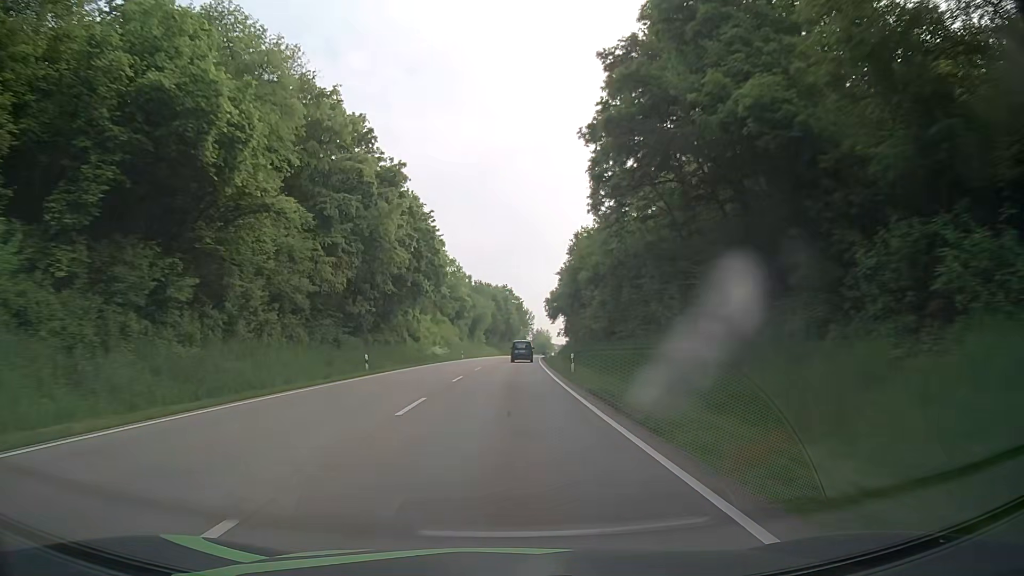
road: primary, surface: asphalt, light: Day
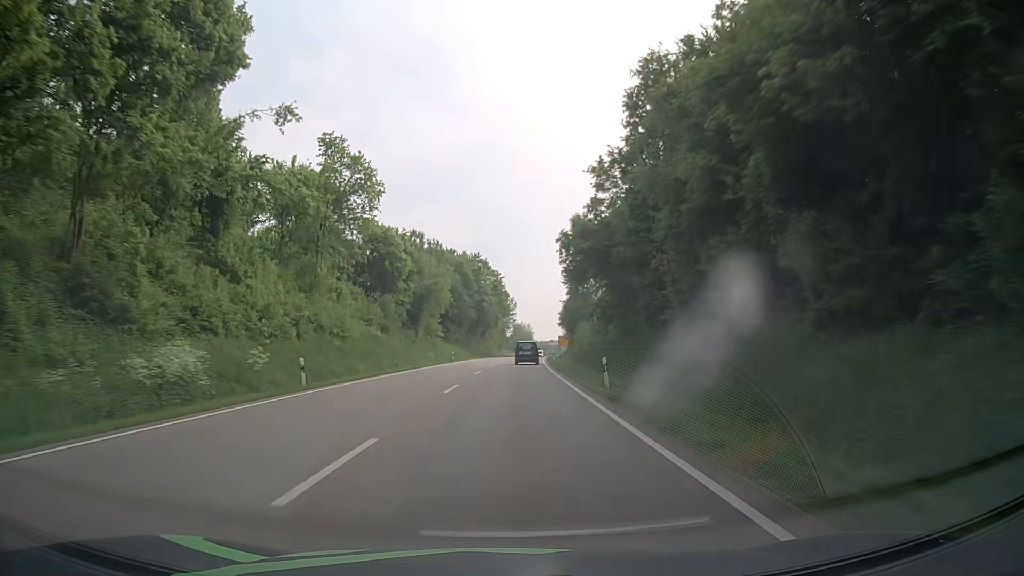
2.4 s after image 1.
(+1.1, +56.2) m; +2°
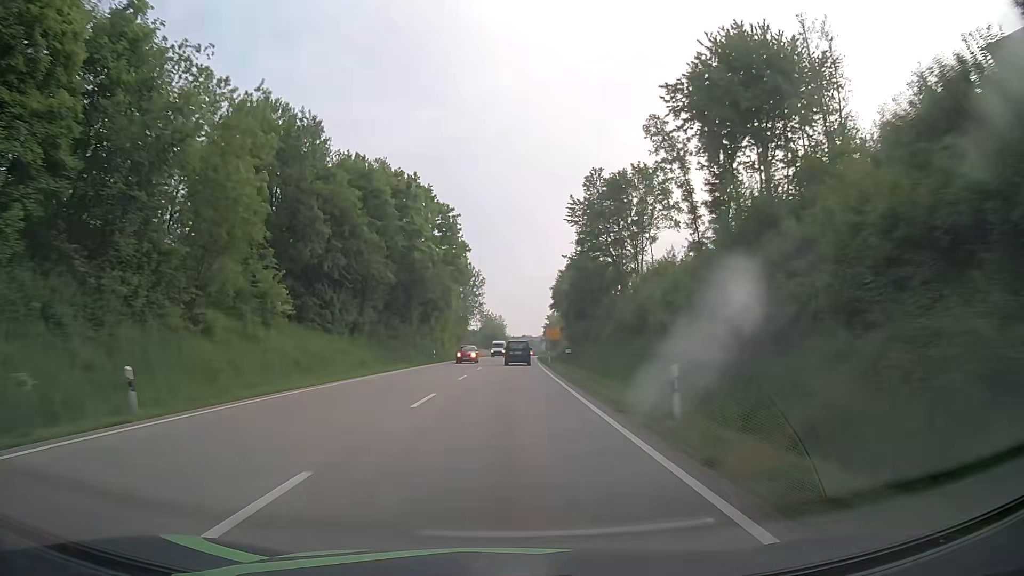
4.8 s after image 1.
(+1.3, +55.5) m; +2°
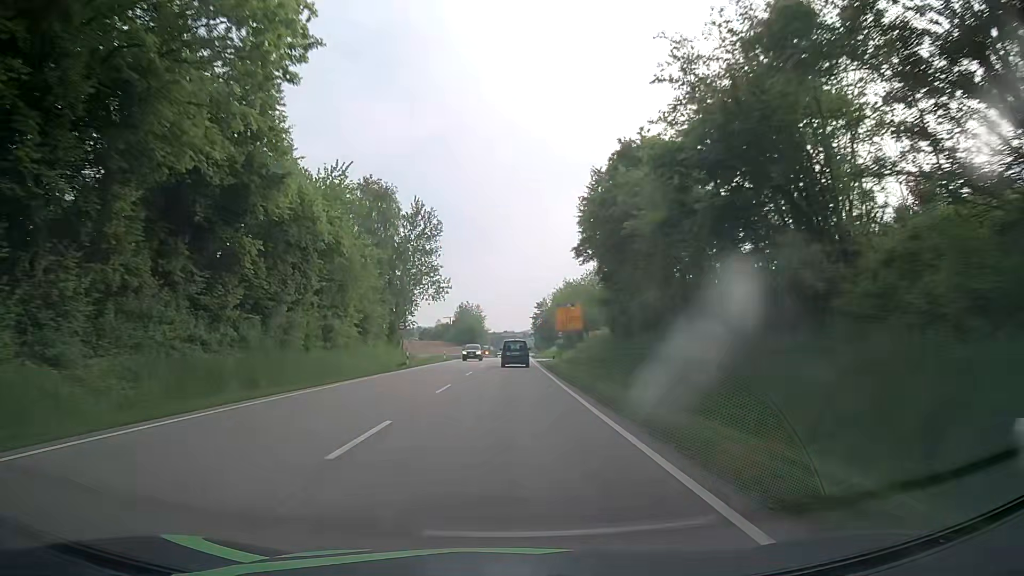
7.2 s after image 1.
(+1.0, +54.7) m; +2°
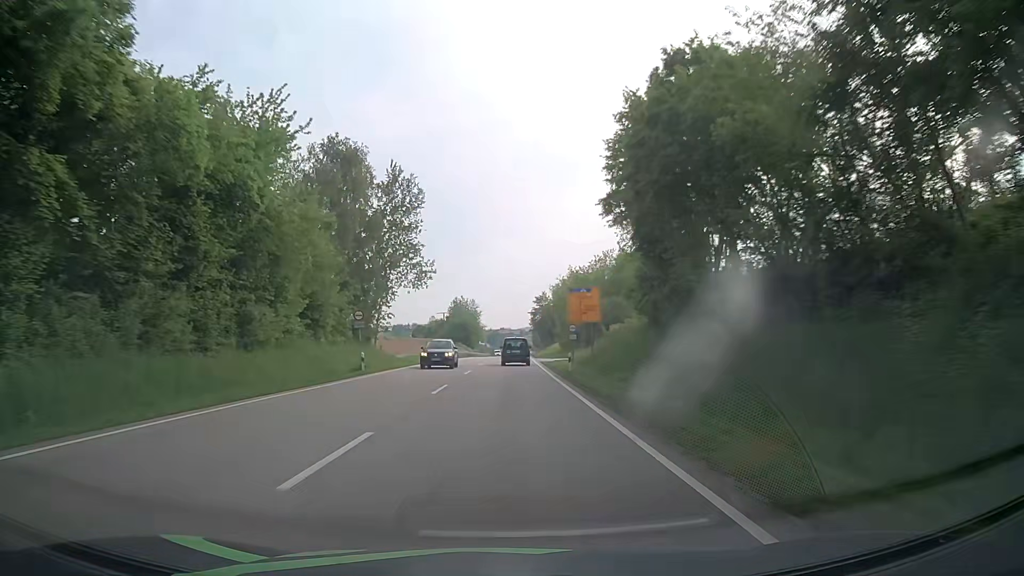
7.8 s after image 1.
(0.0, +13.5) m; +1°
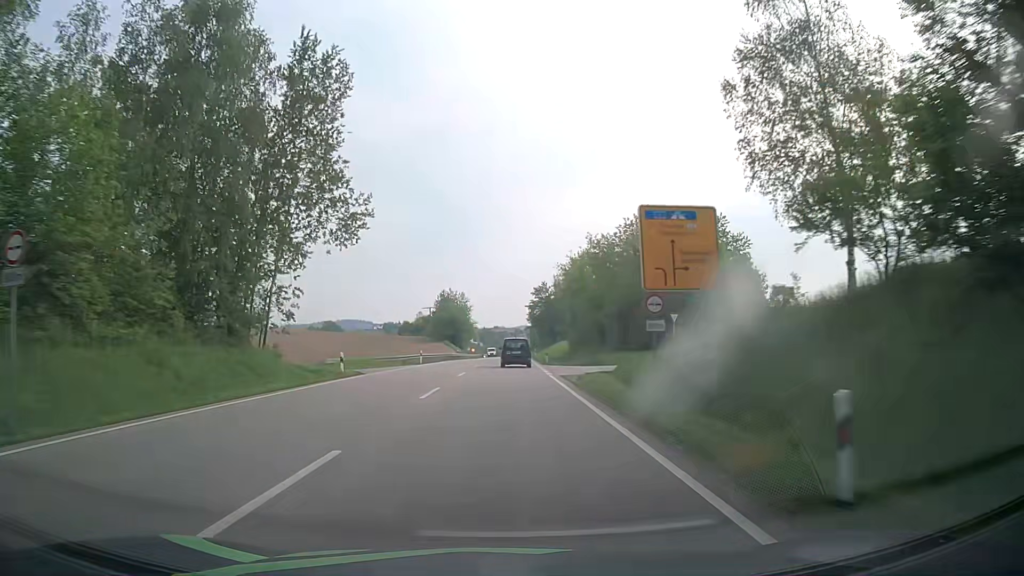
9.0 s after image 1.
(+0.1, +26.6) m; 0°
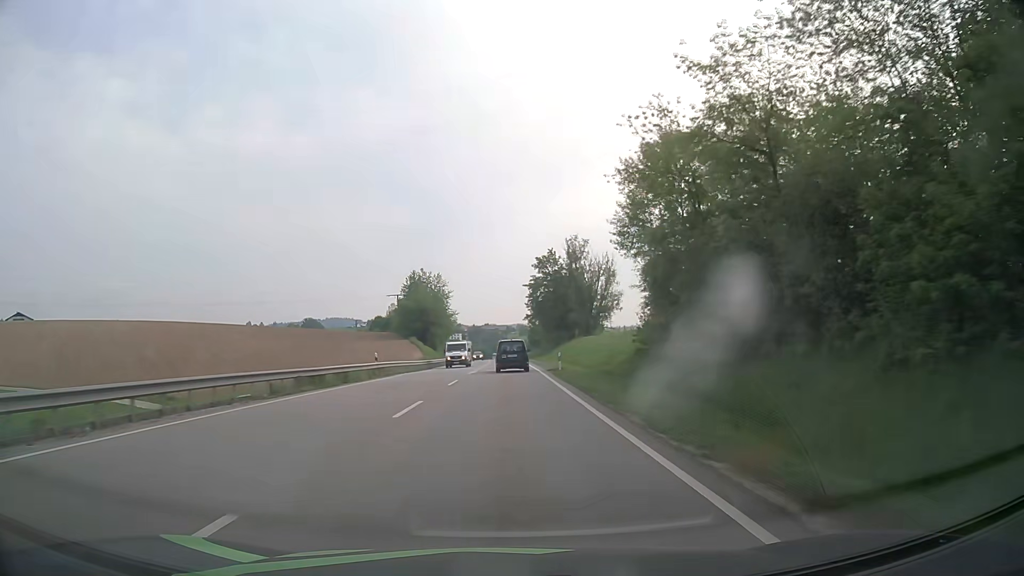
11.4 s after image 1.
(+0.4, +51.2) m; +1°
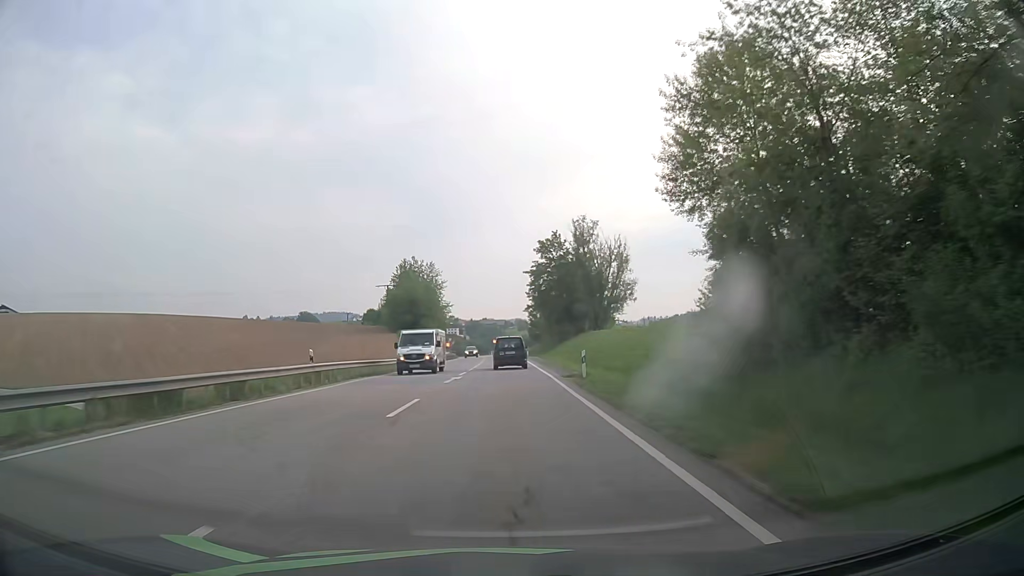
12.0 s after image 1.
(0.0, +12.3) m; 0°
(0, +10) (0, +20) (0, +30) (0, +40) (0, +50) (-1, +60) (-1, +70) (-1, +80) (-1, +90) (-2, +100) m
